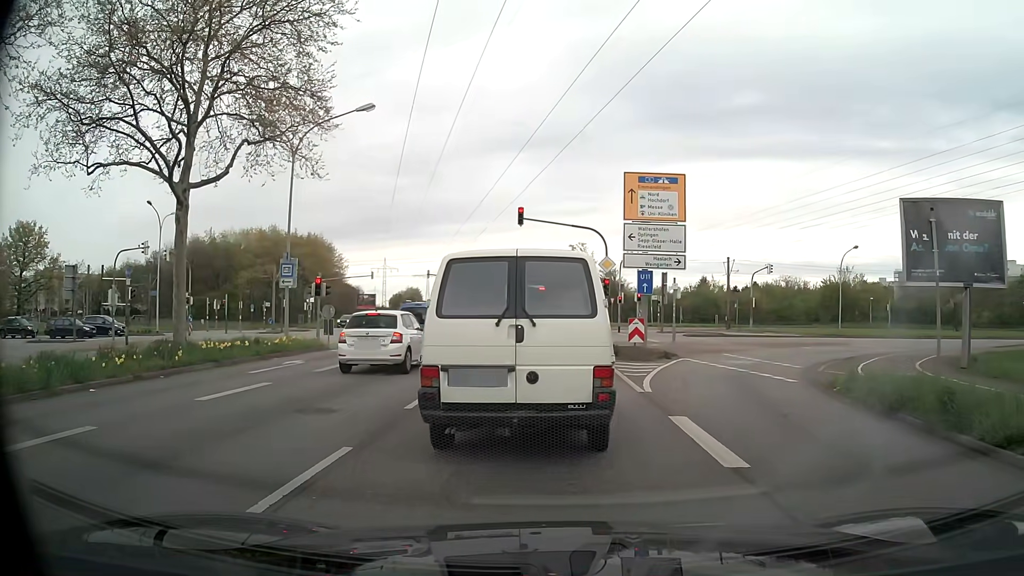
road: primary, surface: asphalt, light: Day
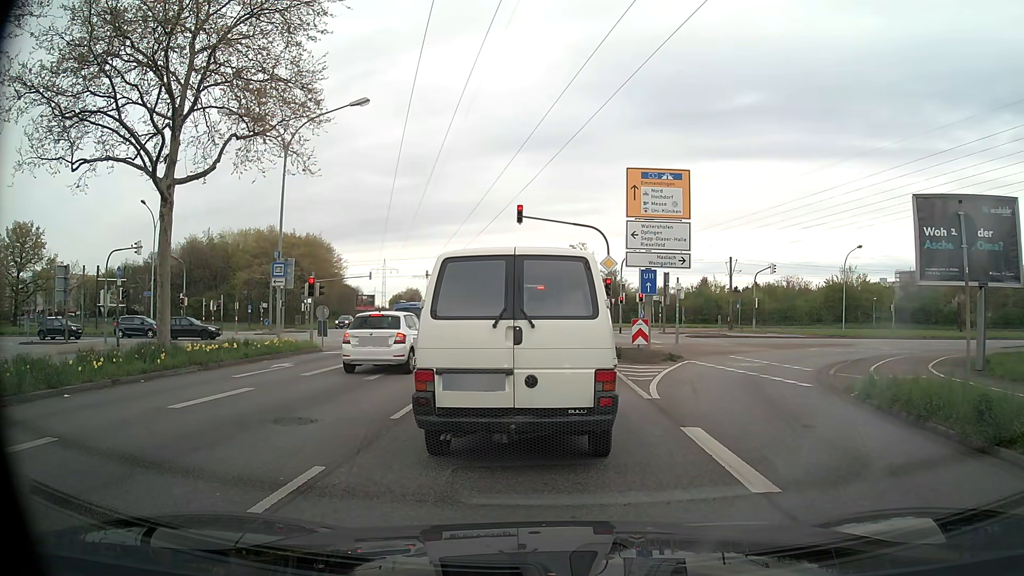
(0.0, +0.9) m; 0°
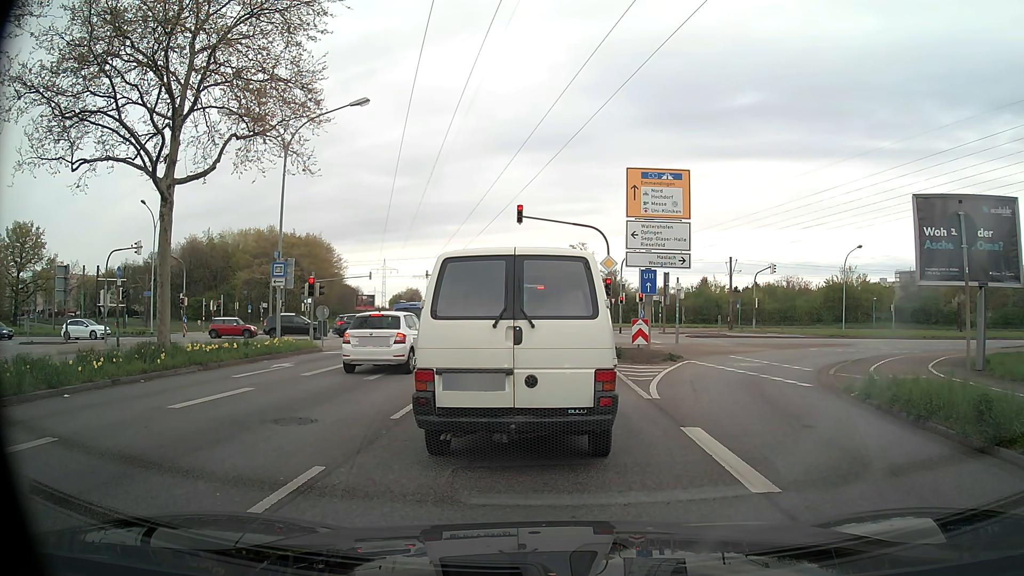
(0.0, 0.0) m; 0°
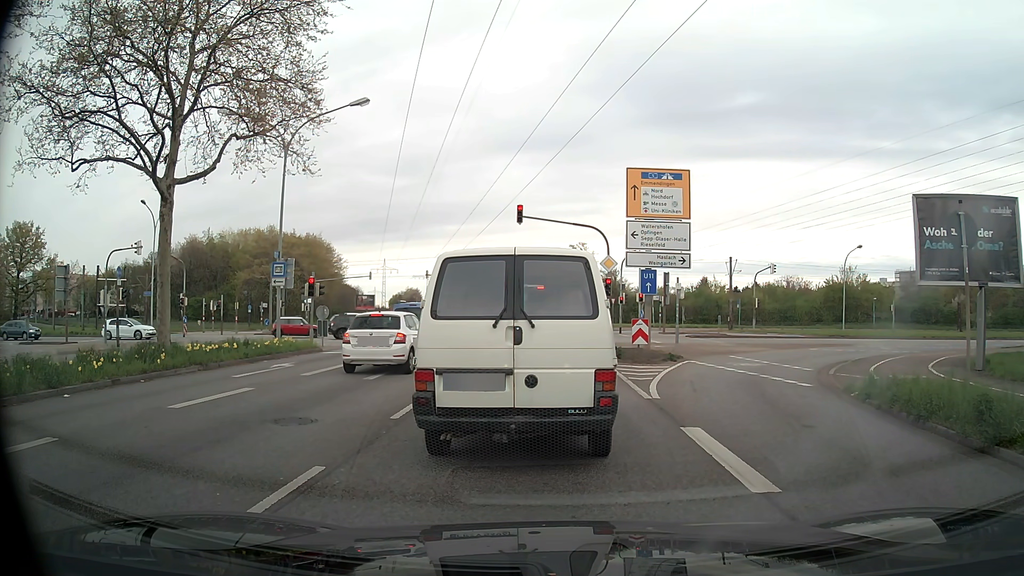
(0.0, 0.0) m; 0°
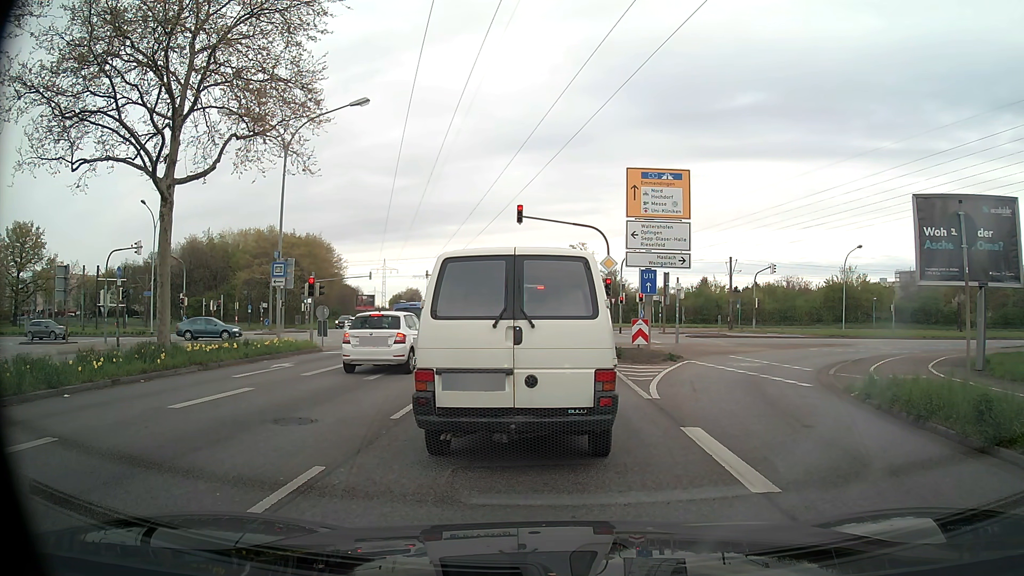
(0.0, 0.0) m; 0°
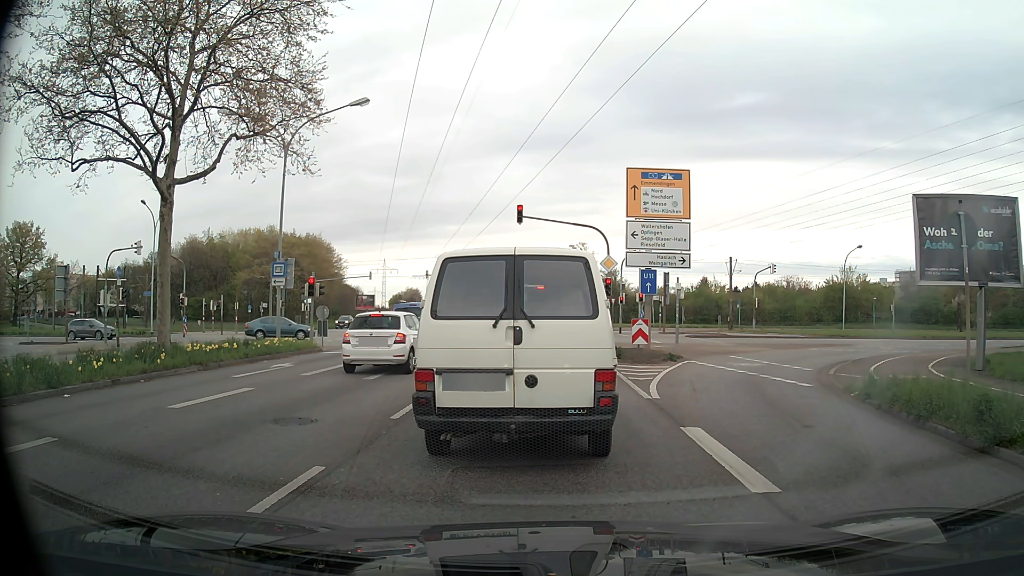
(0.0, 0.0) m; 0°
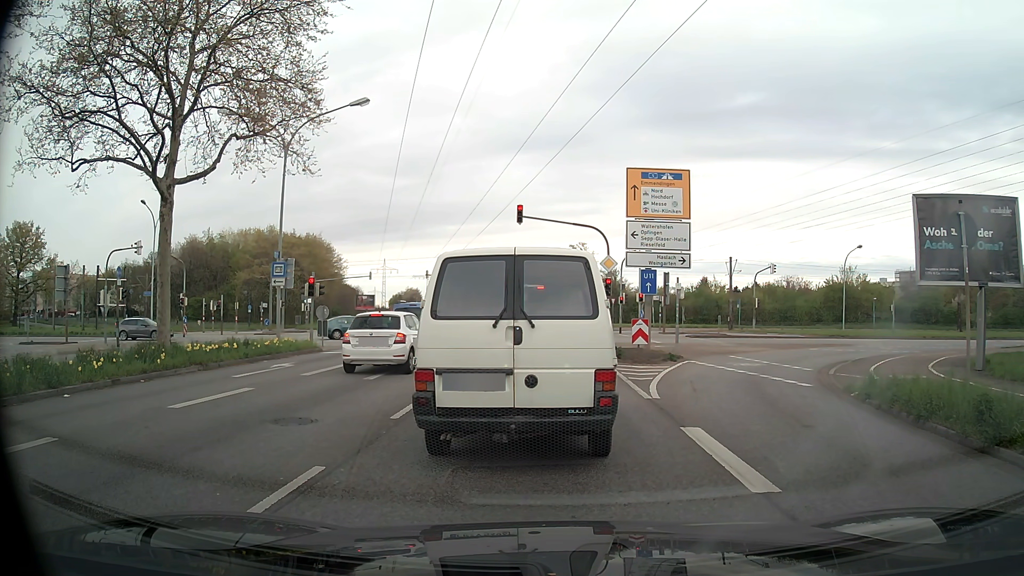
(0.0, 0.0) m; 0°
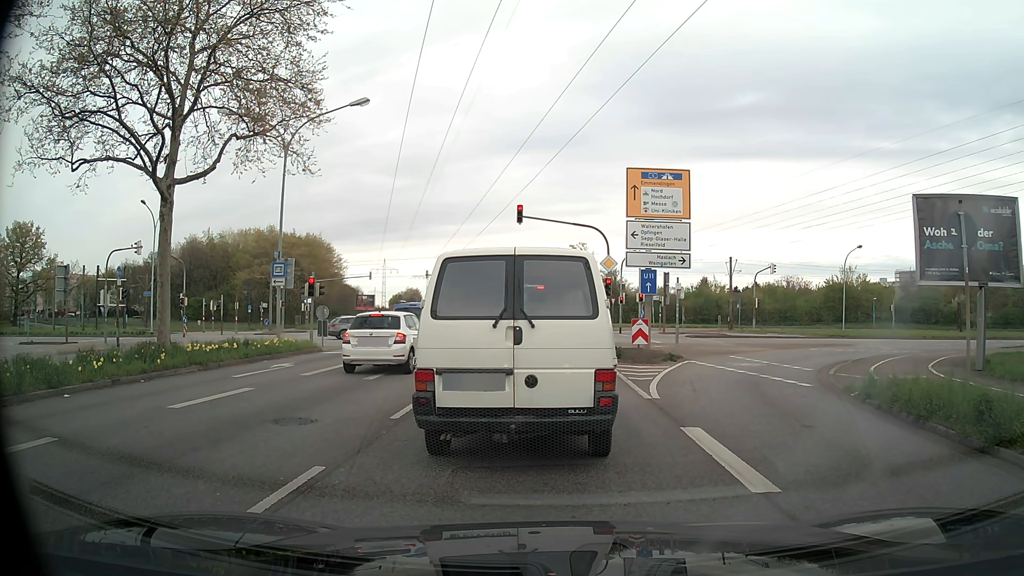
(0.0, 0.0) m; 0°
